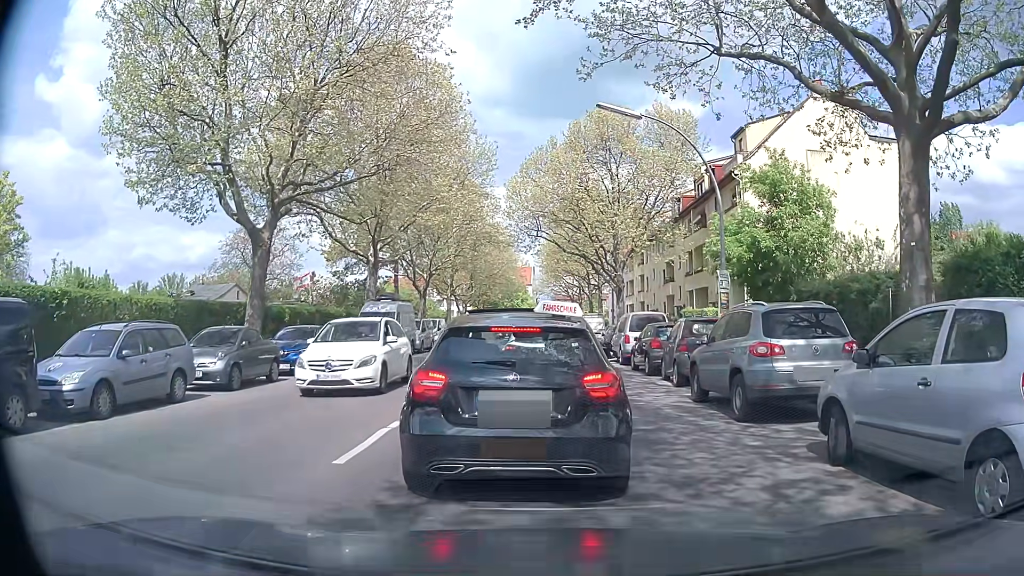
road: tertiary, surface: asphalt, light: Day
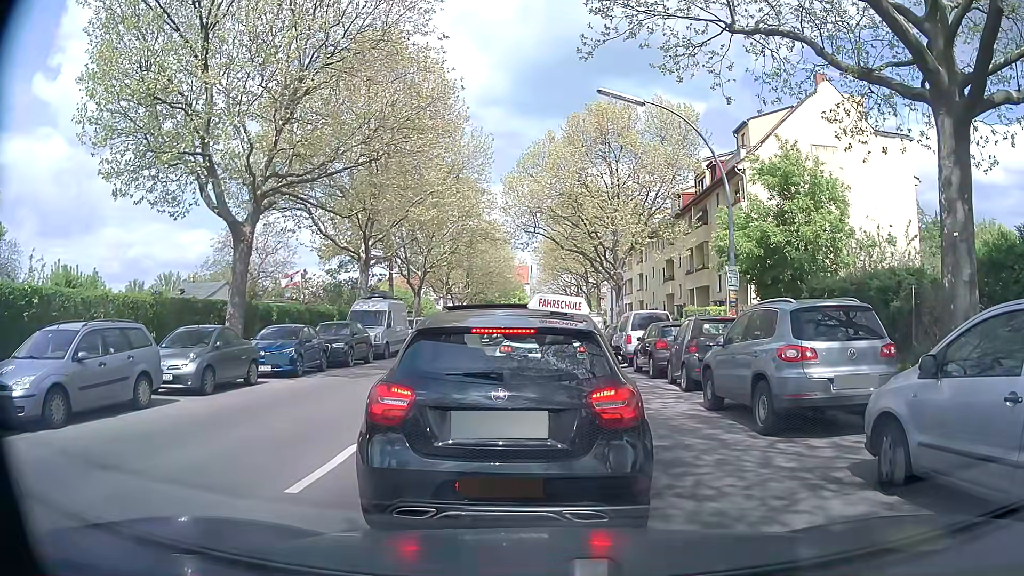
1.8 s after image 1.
(0.0, +1.1) m; 0°
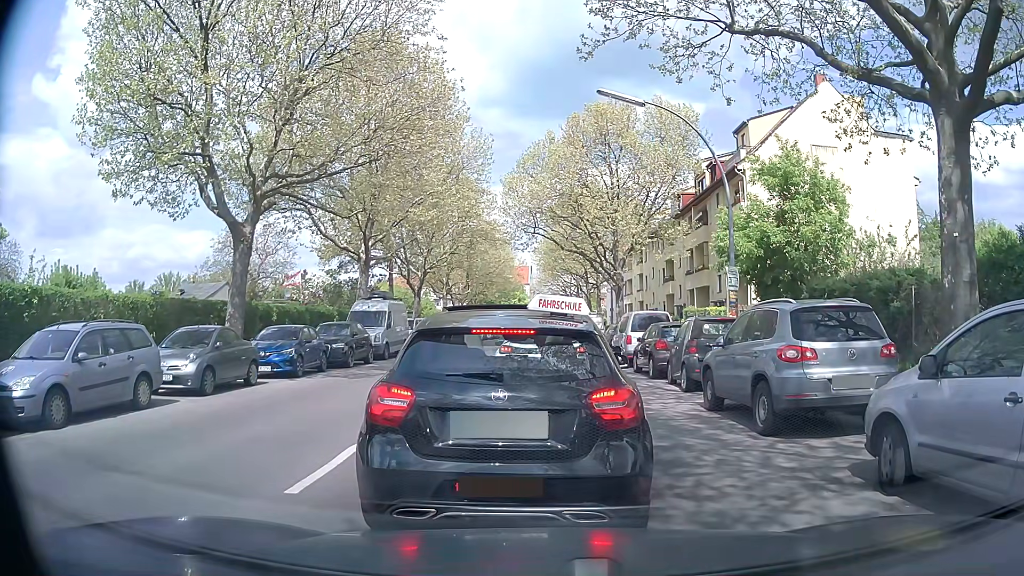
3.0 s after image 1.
(0.0, +0.1) m; 0°
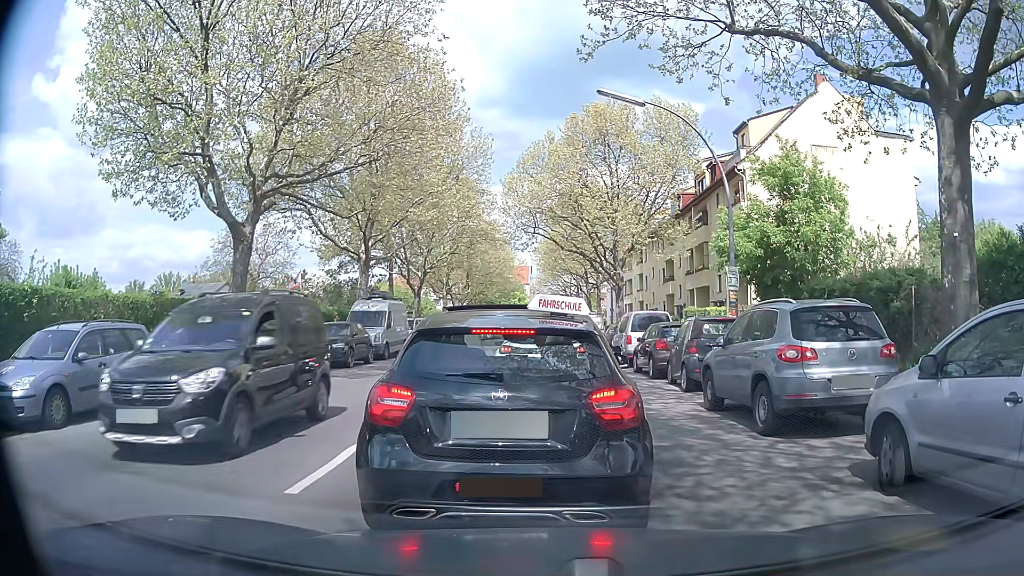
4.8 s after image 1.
(0.0, 0.0) m; 0°
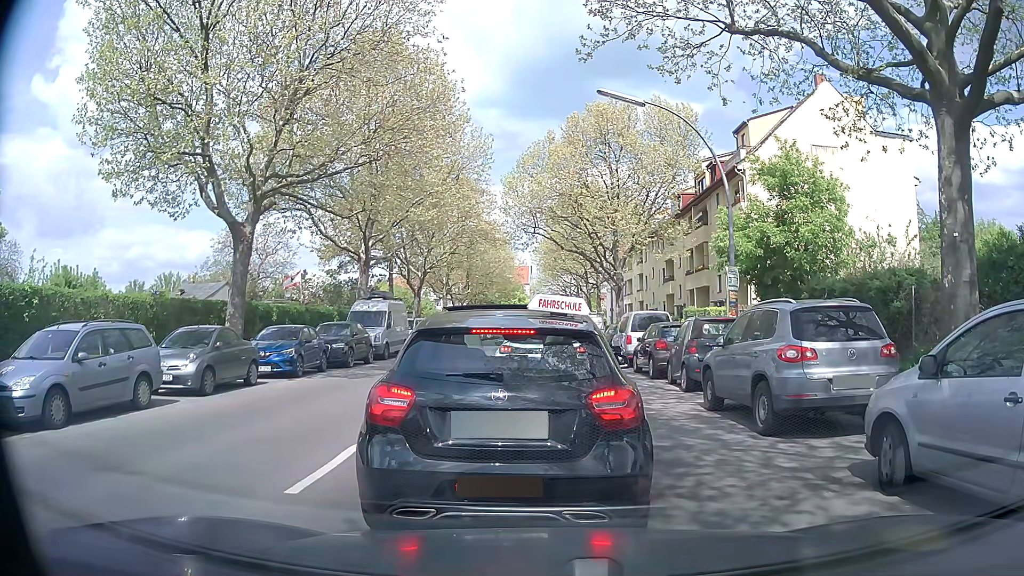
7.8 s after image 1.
(0.0, 0.0) m; 0°
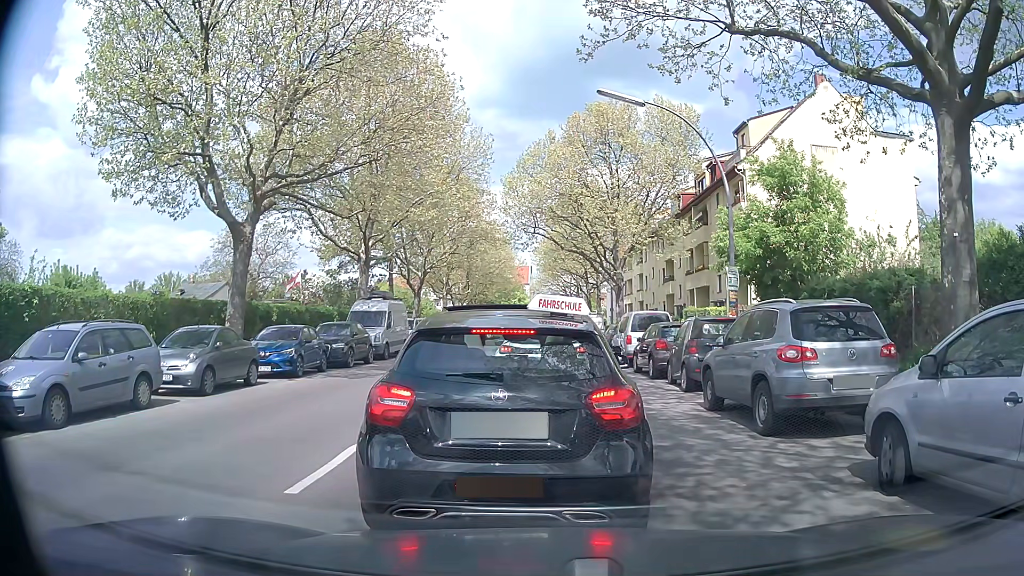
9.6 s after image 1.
(0.0, 0.0) m; 0°
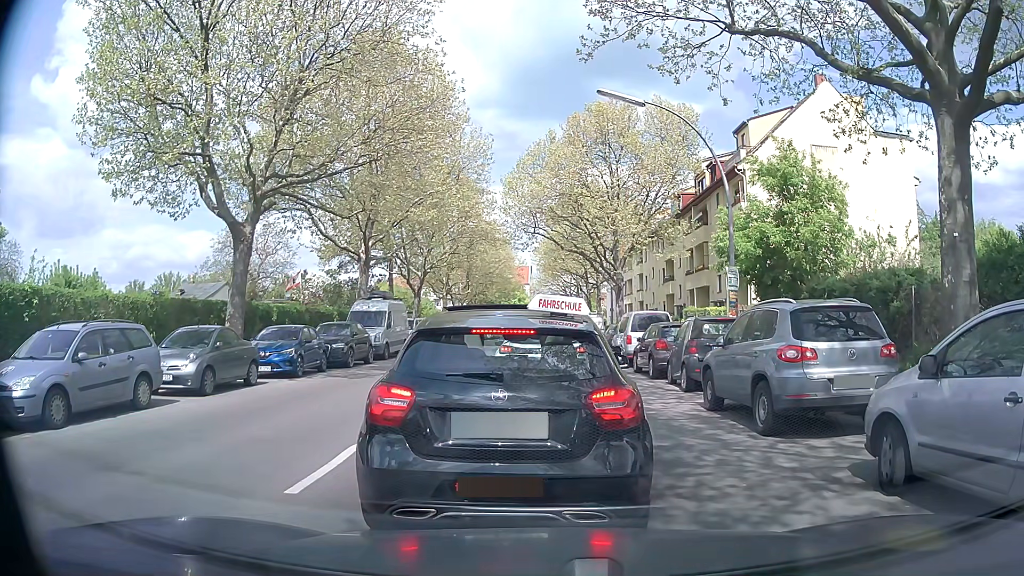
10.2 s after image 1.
(0.0, 0.0) m; 0°
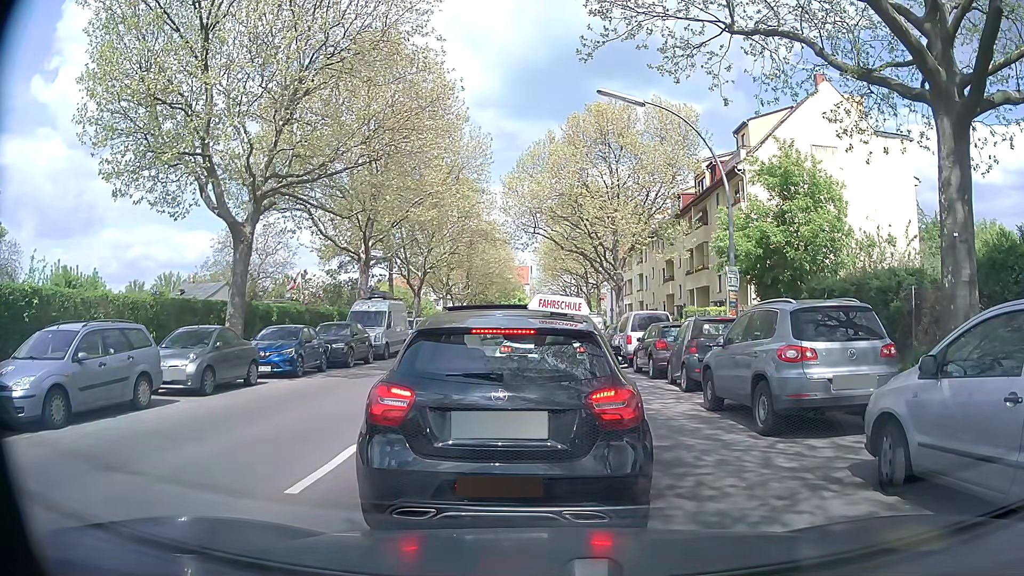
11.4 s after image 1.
(0.0, 0.0) m; 0°
